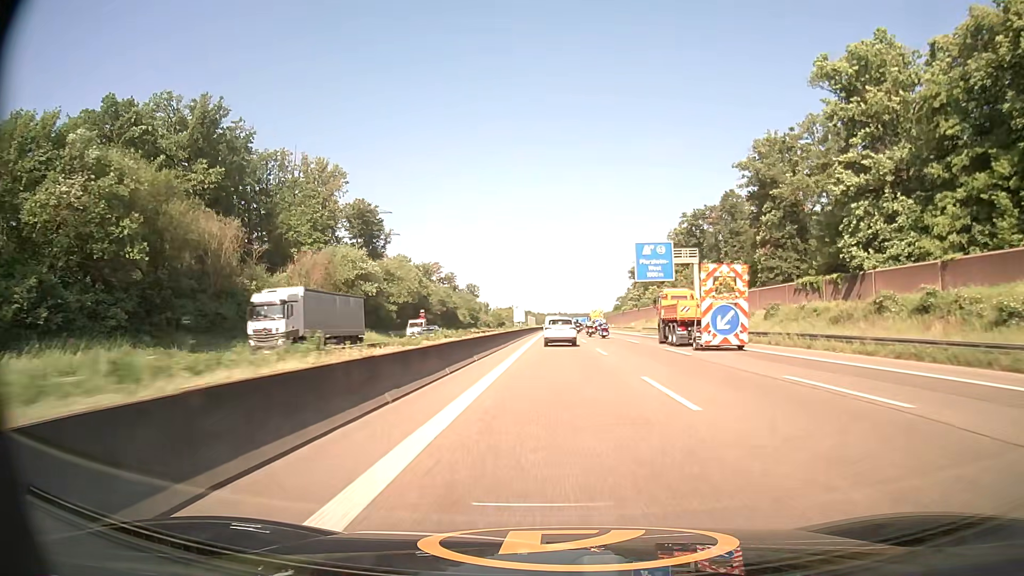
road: motorway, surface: asphalt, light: Day
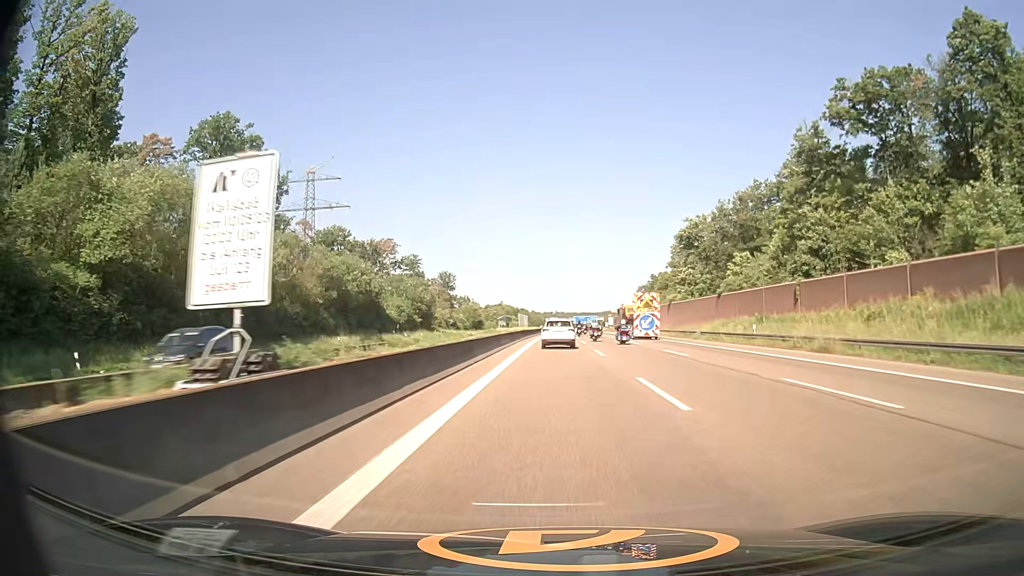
(0.0, +71.7) m; 0°
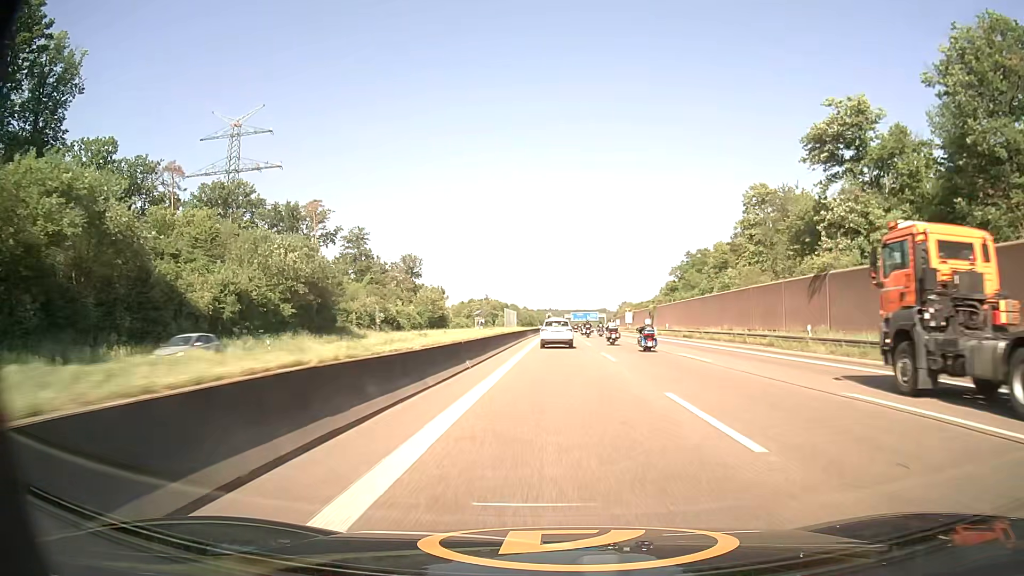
(0.0, +57.5) m; +1°
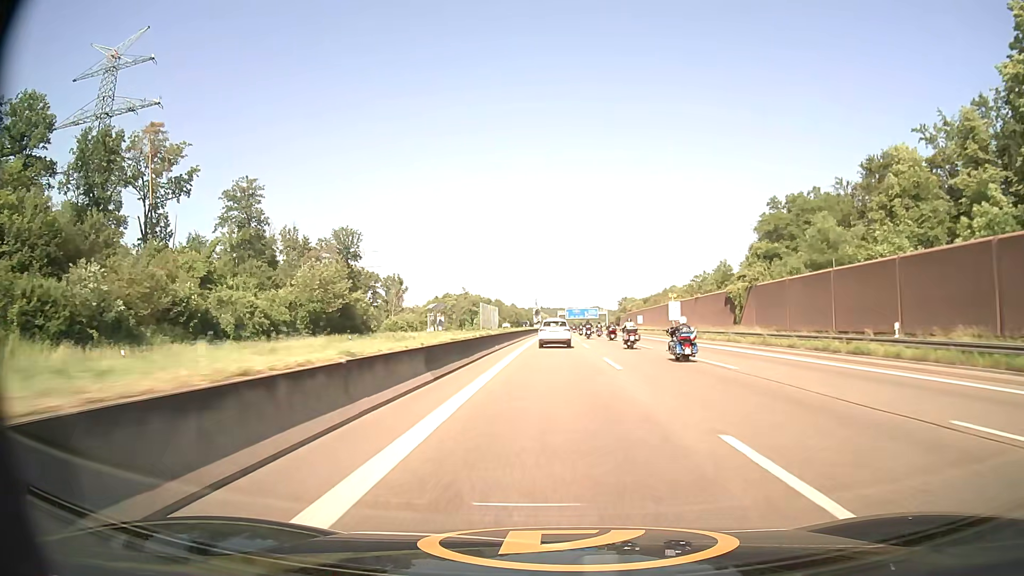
(+0.3, +58.5) m; +1°
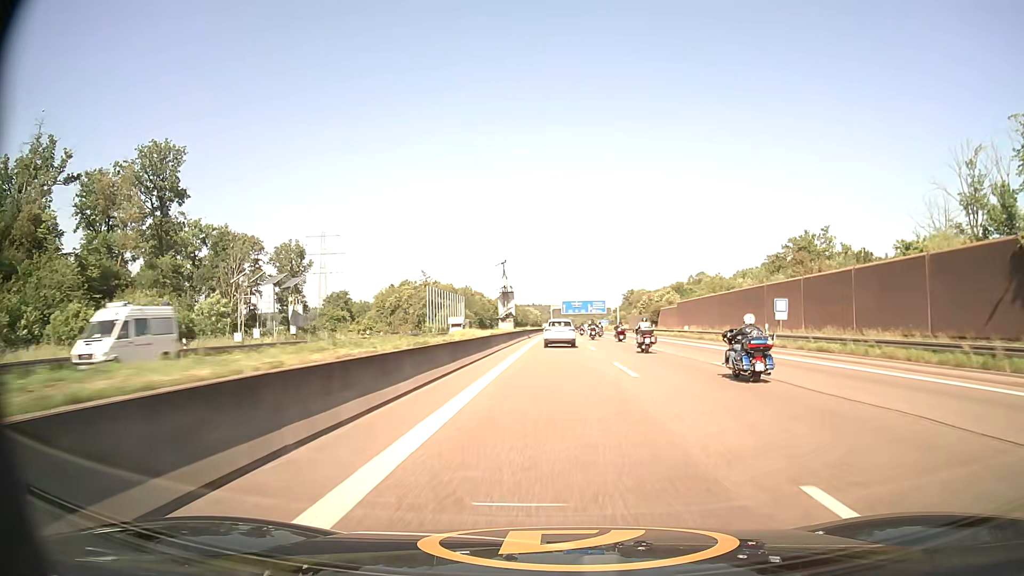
(+0.2, +74.7) m; 0°
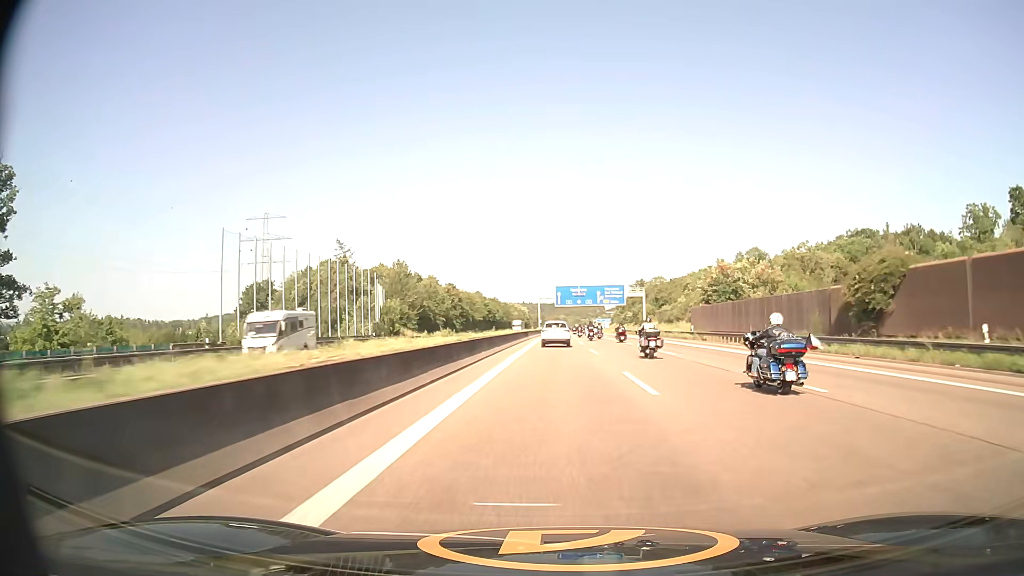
(+0.8, +76.1) m; +1°
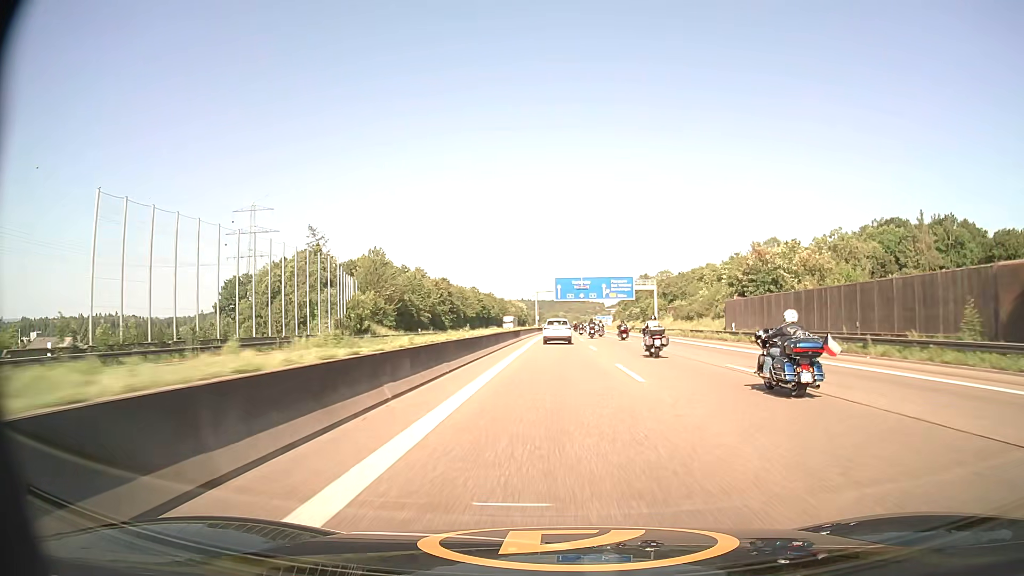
(0.0, +15.6) m; 0°
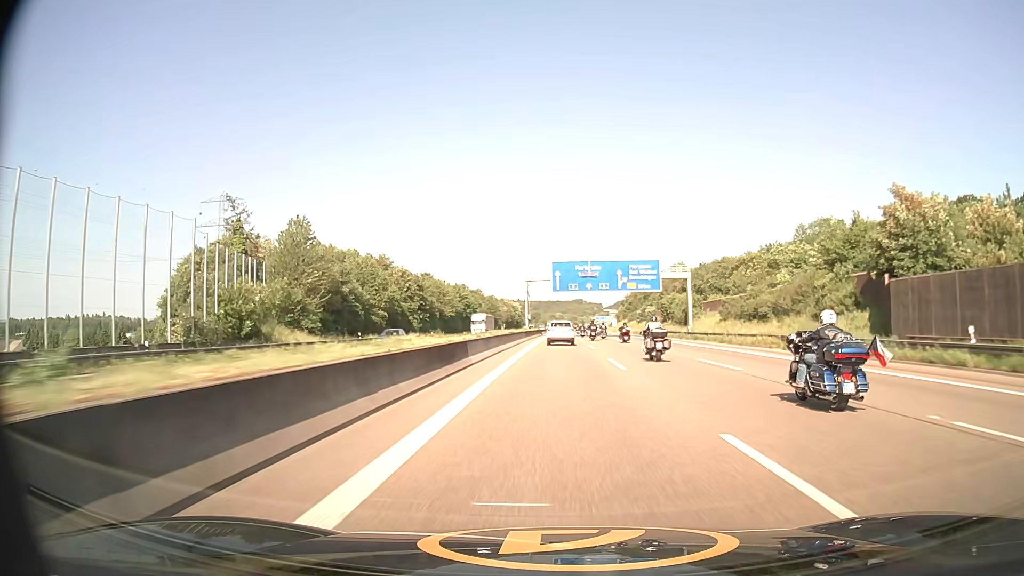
(+0.1, +31.4) m; 0°
(0, +10) (0, +20) (0, +30) (0, +40) (0, +50) (0, +60) (+1, +70) (+1, +80) (+1, +90) (+1, +100) m
